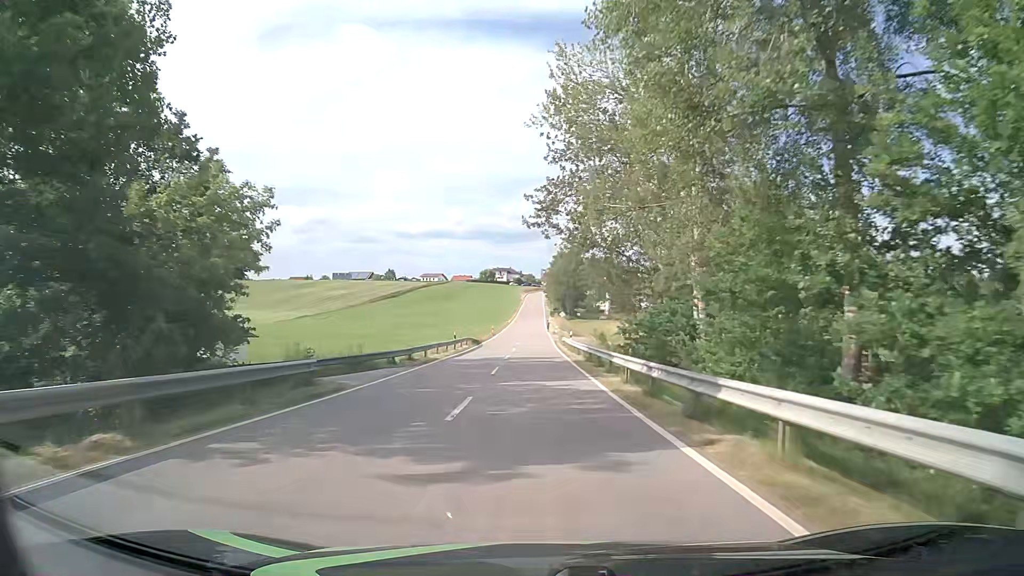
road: tertiary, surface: asphalt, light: Day
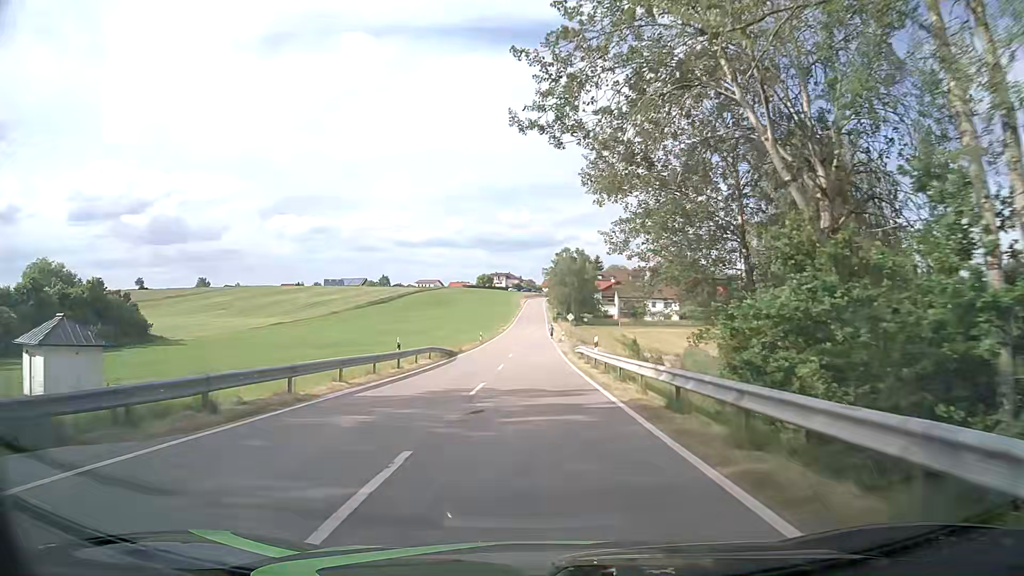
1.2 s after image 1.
(+0.2, +19.0) m; 0°
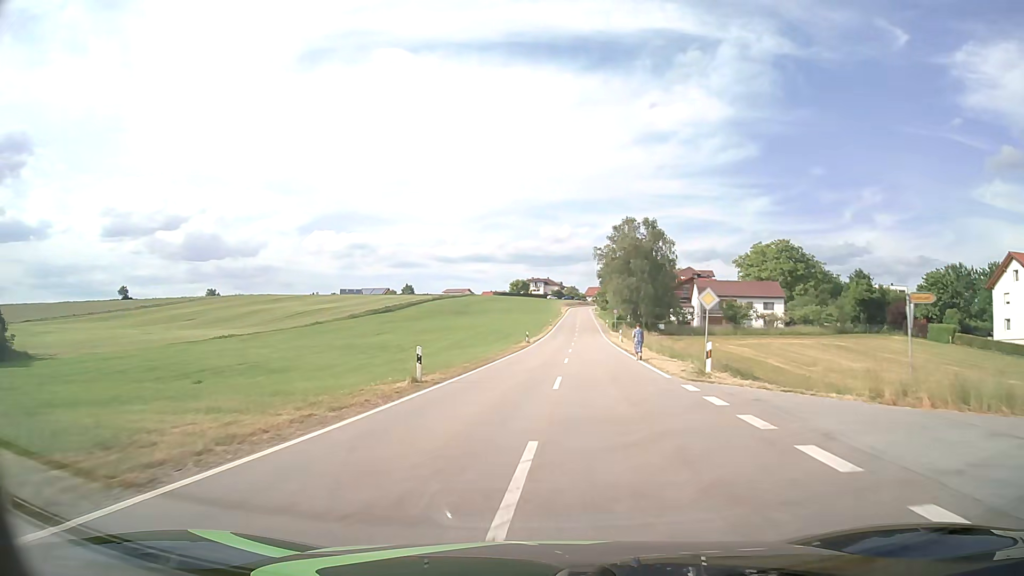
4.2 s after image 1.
(-0.7, +47.0) m; -3°
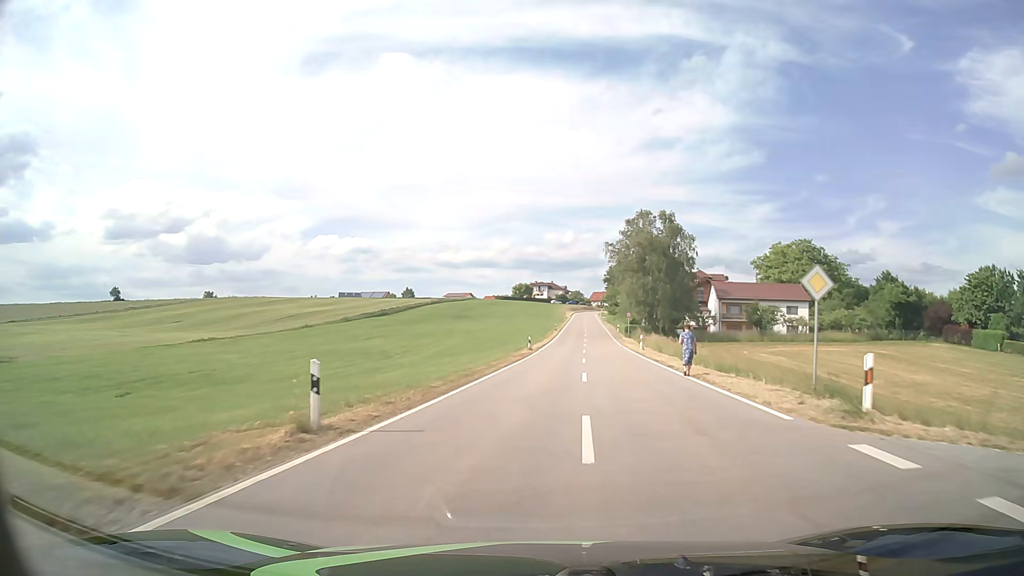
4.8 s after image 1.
(-0.1, +9.2) m; -1°
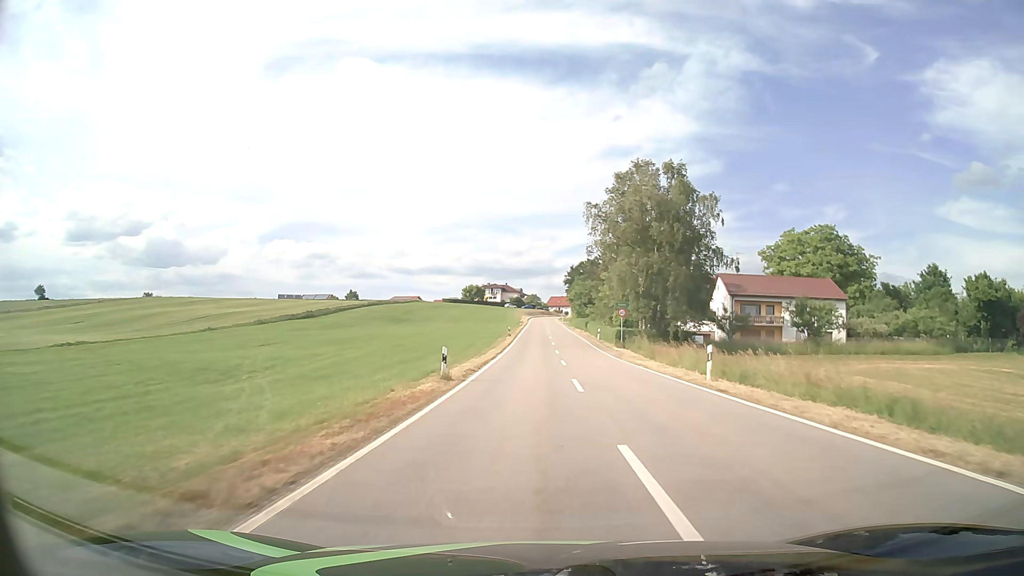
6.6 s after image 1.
(+0.9, +26.6) m; +4°
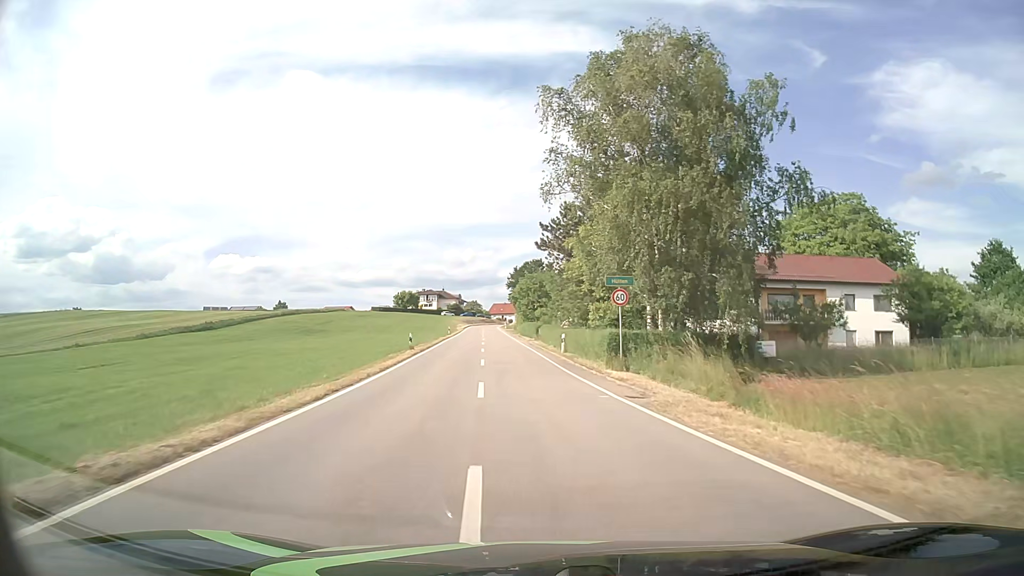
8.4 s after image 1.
(+1.3, +25.2) m; +5°
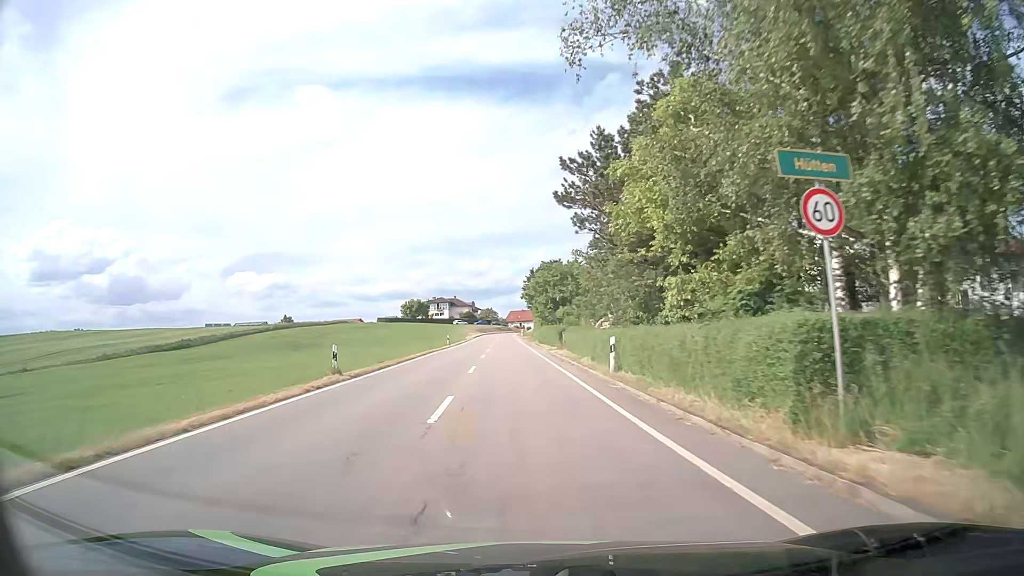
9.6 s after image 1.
(-0.1, +16.6) m; -2°
